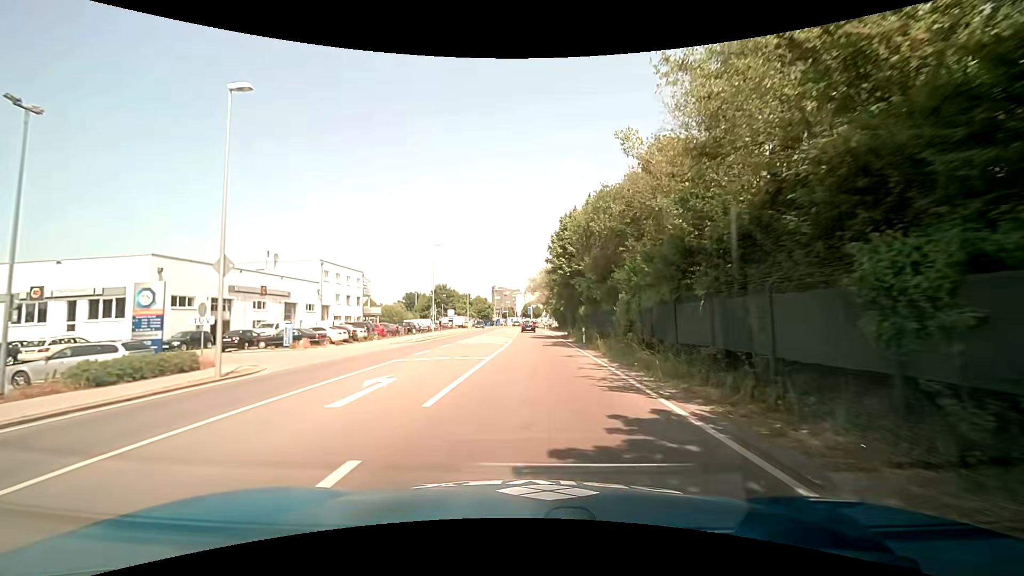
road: primary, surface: asphalt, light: Day
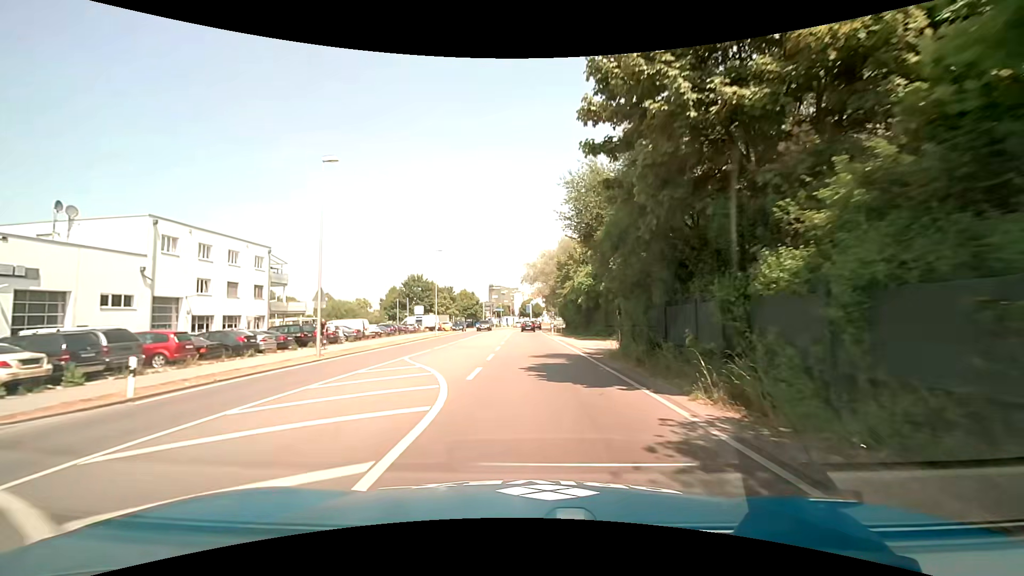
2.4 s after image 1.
(+0.5, +28.8) m; +1°
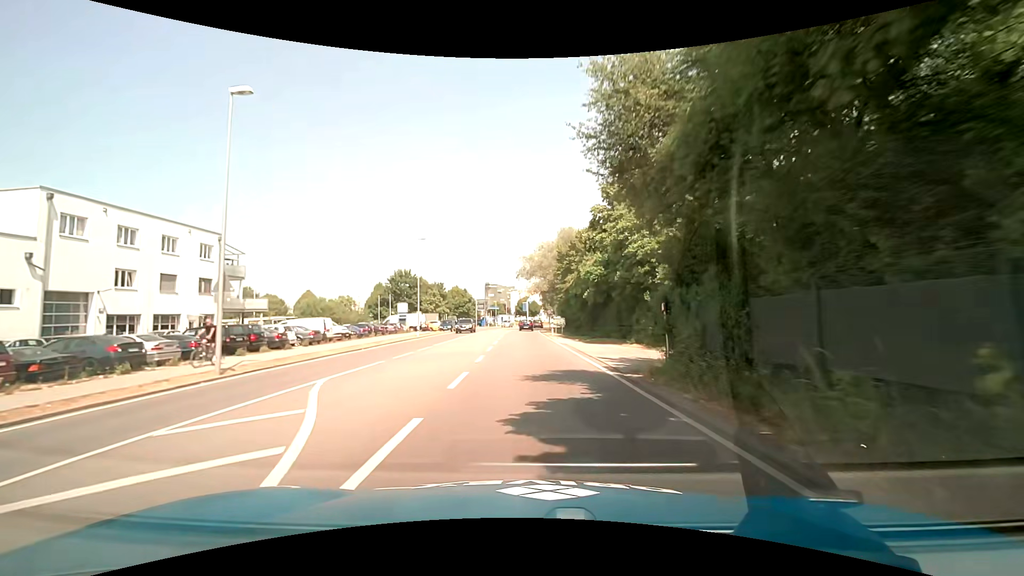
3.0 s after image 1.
(0.0, +7.7) m; 0°
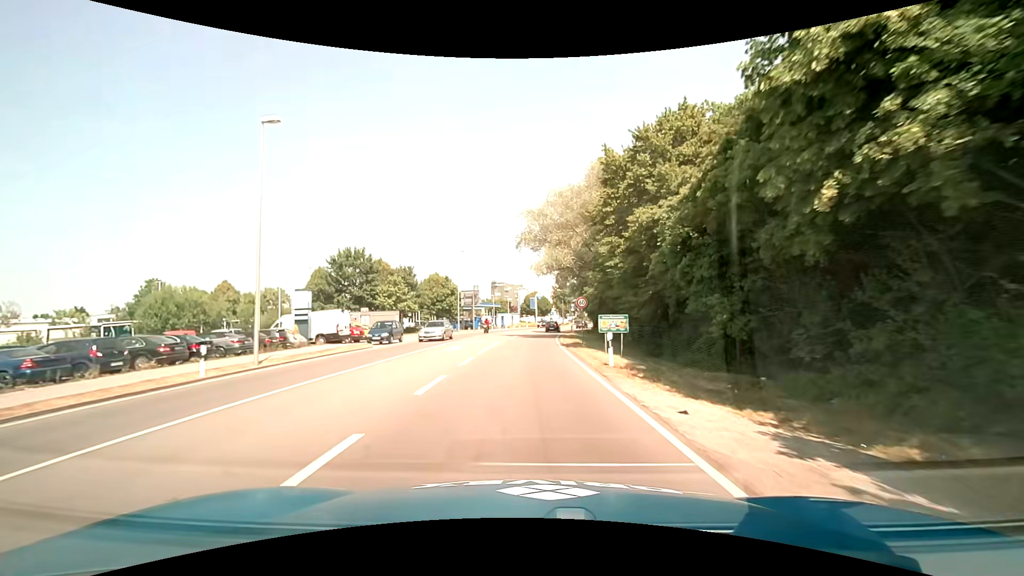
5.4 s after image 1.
(+0.1, +31.2) m; -1°
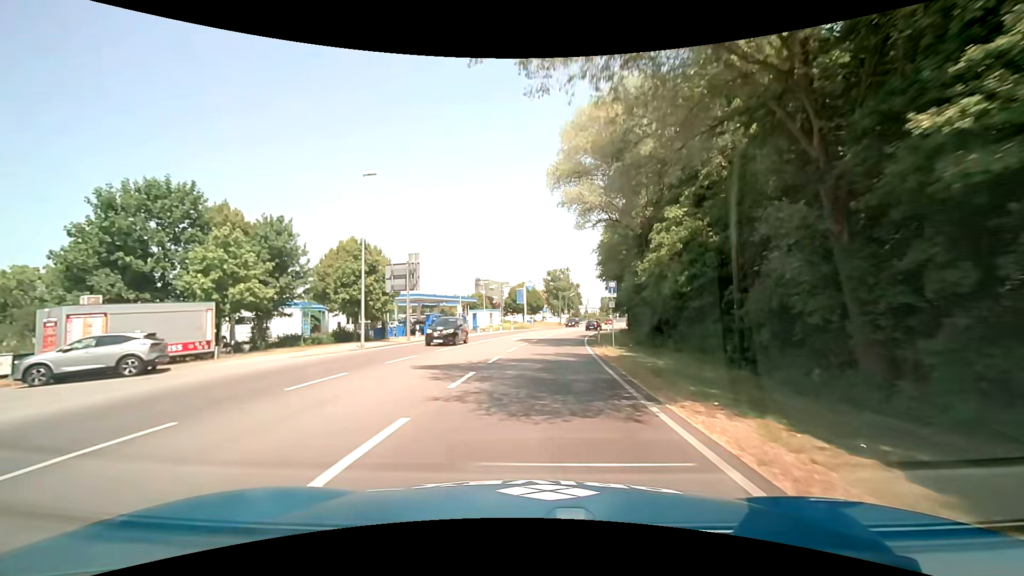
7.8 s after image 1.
(0.0, +32.5) m; +1°
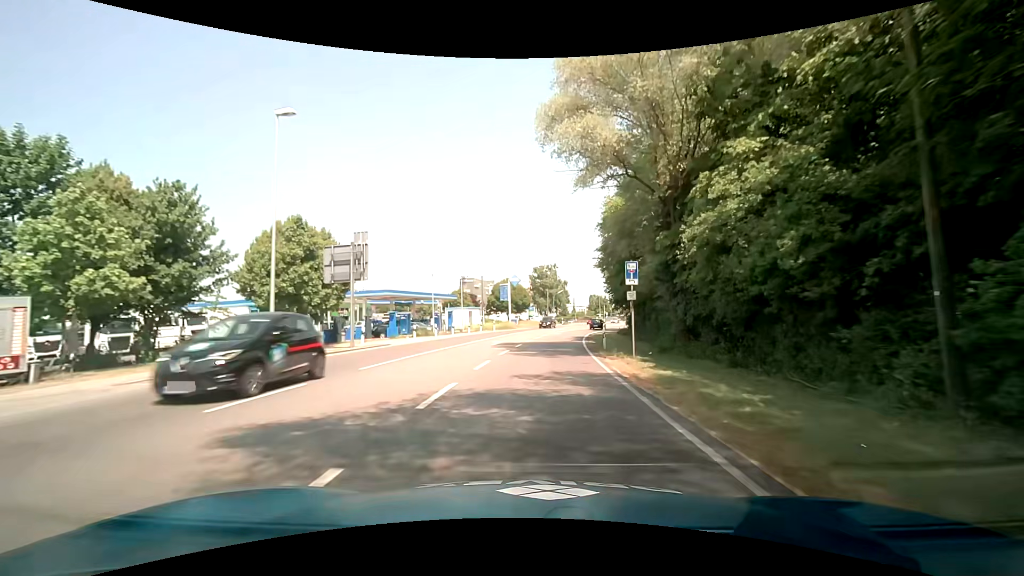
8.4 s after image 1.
(+0.2, +8.4) m; +2°
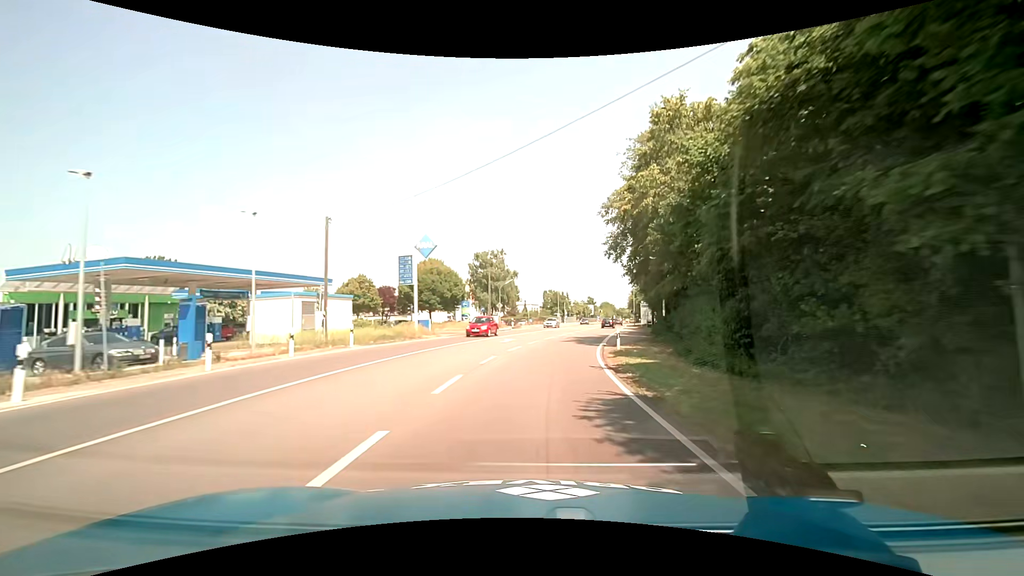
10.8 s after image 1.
(+1.6, +34.4) m; +5°
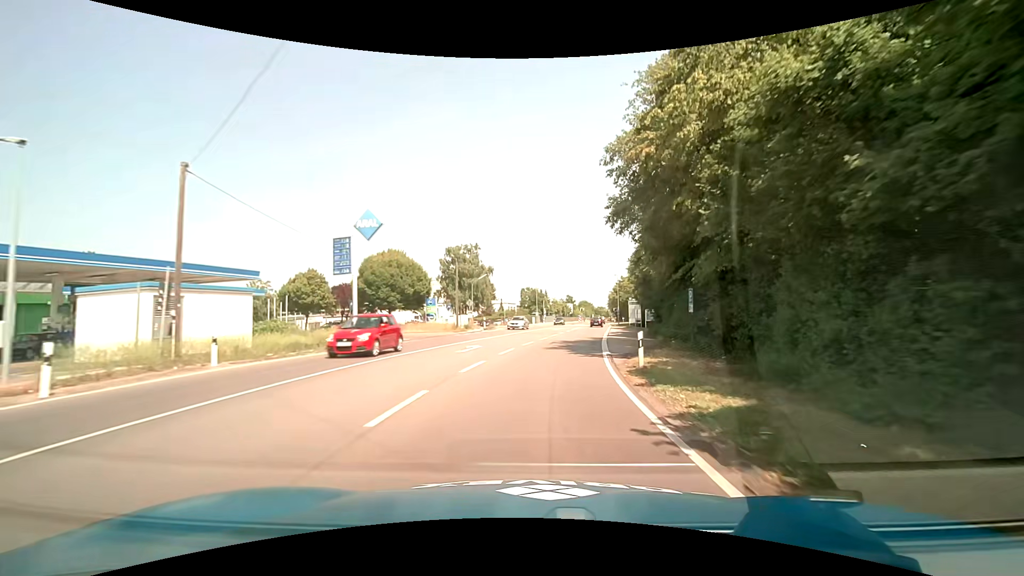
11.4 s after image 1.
(+0.3, +8.8) m; +3°
(0, +10) (+1, +20) (+2, +30) (+4, +40) (+5, +50) (+7, +59) (+9, +69) (+10, +79) (+12, +89) (+13, +99) m
